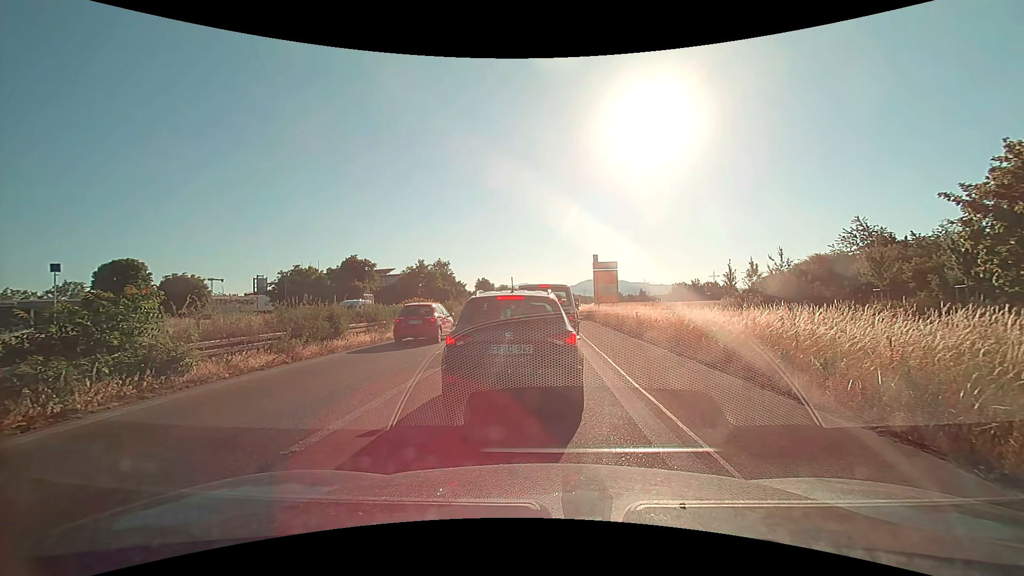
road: trunk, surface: asphalt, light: Day
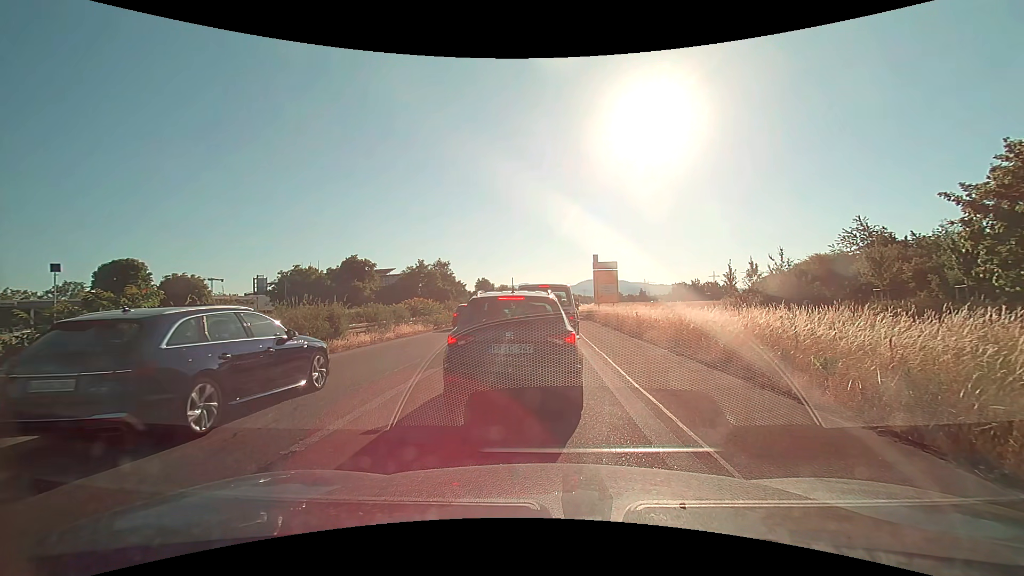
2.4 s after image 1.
(0.0, 0.0) m; 0°
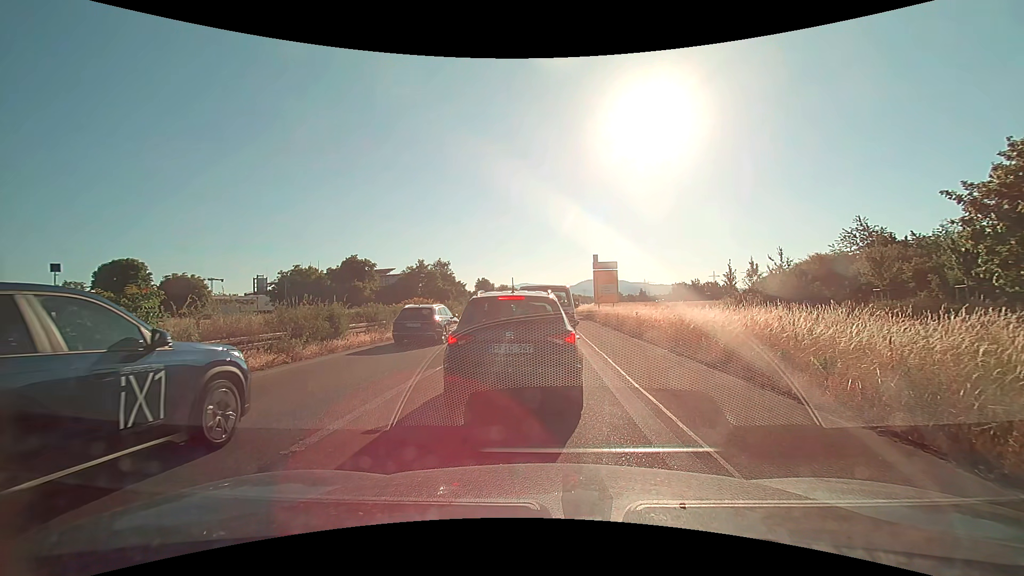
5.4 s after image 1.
(0.0, 0.0) m; 0°
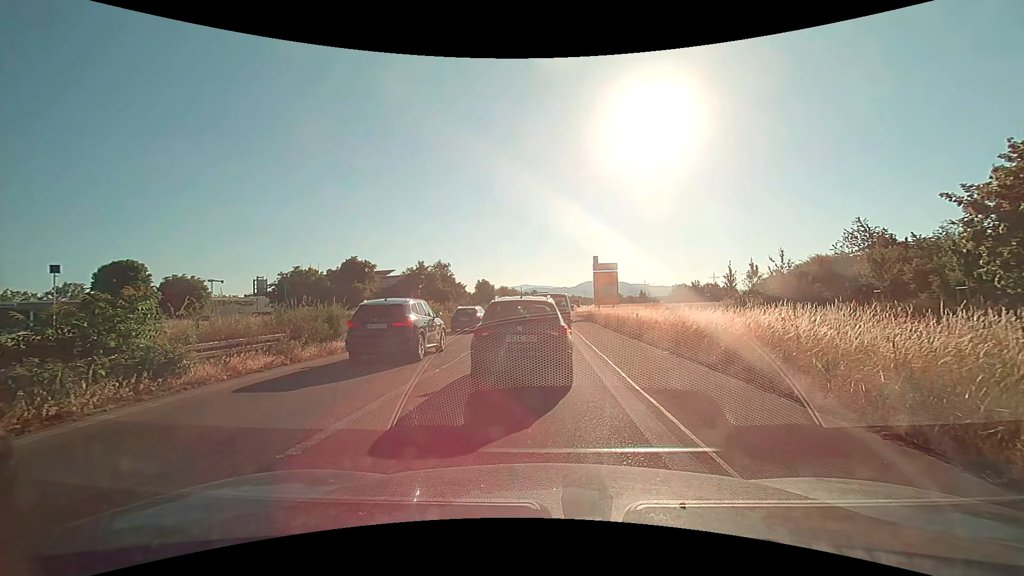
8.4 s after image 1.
(0.0, 0.0) m; 0°
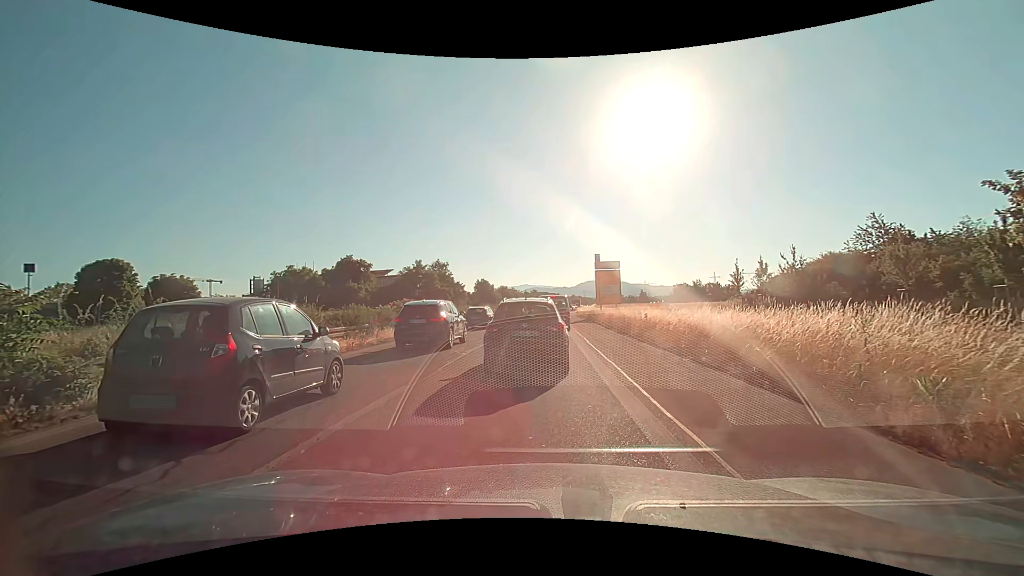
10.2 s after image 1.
(0.0, +2.3) m; -1°
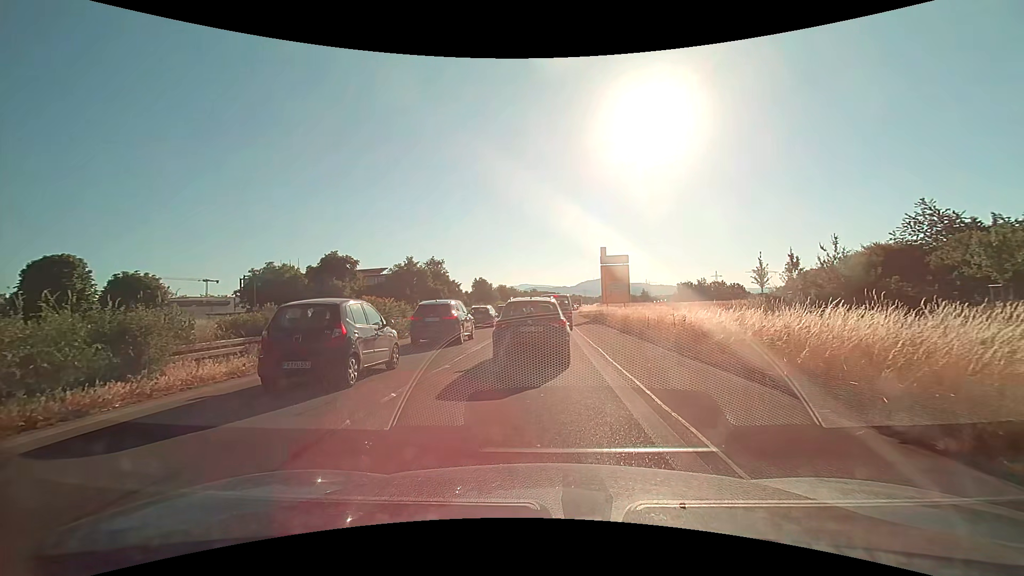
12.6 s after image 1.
(+0.1, +6.2) m; +1°
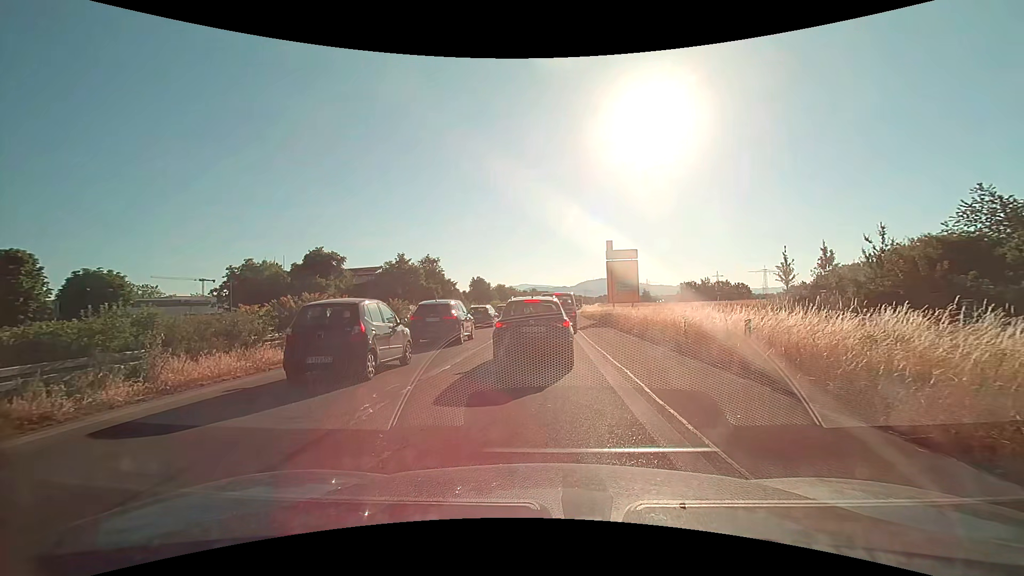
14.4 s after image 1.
(-0.1, +5.2) m; -1°
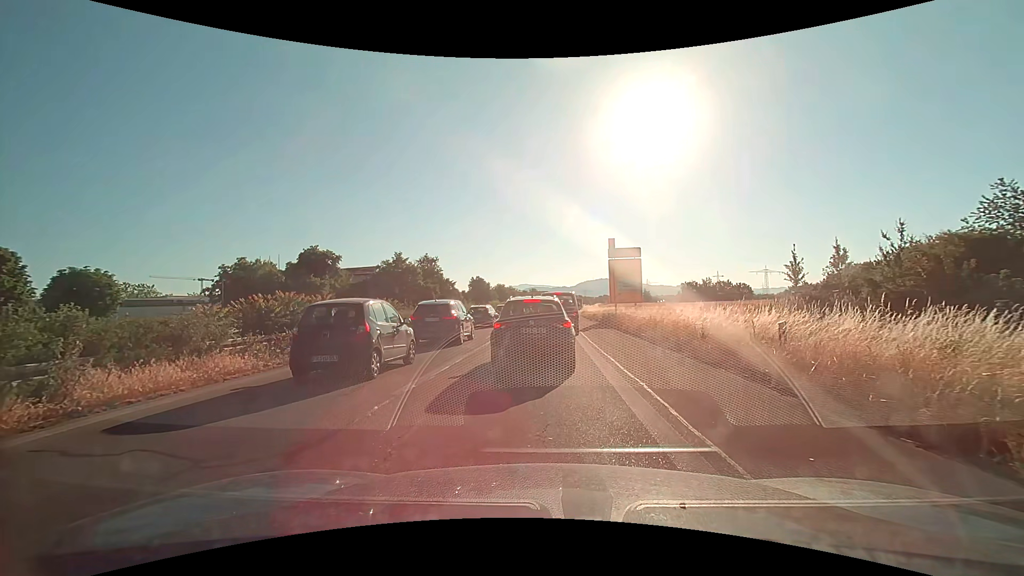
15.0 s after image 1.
(0.0, +1.6) m; 0°
